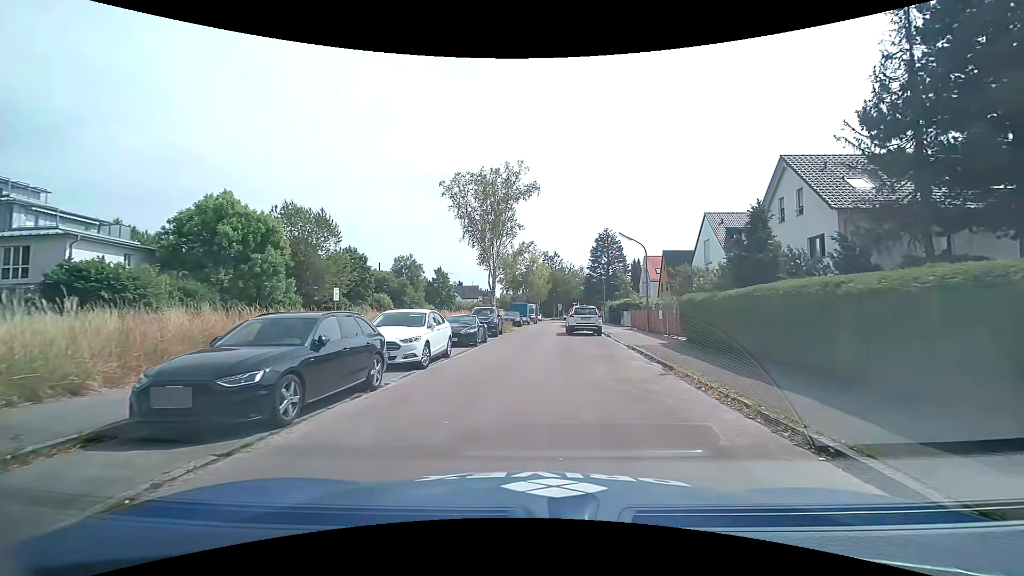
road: residential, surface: asphalt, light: Day
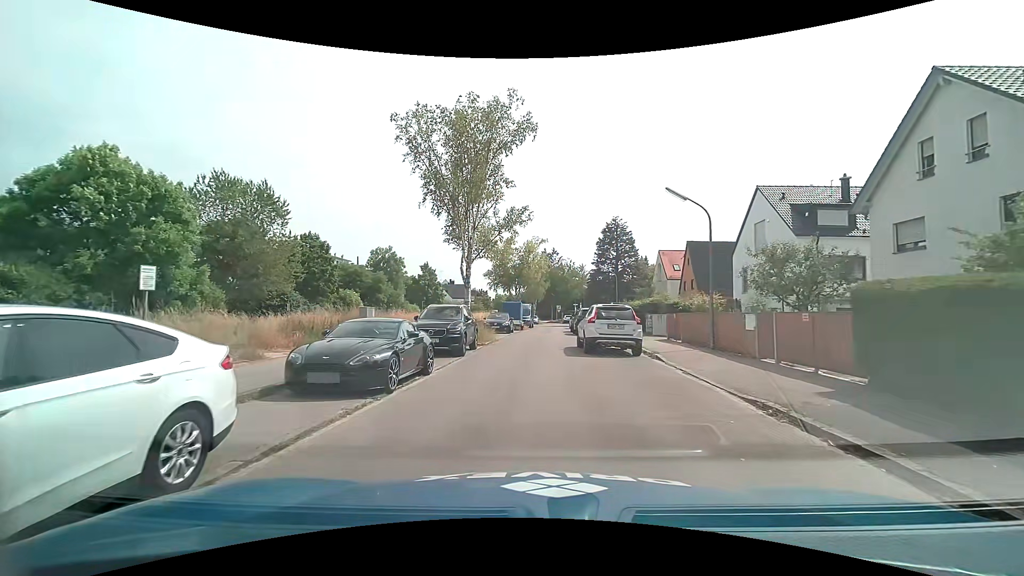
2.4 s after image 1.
(+0.3, +11.5) m; +1°
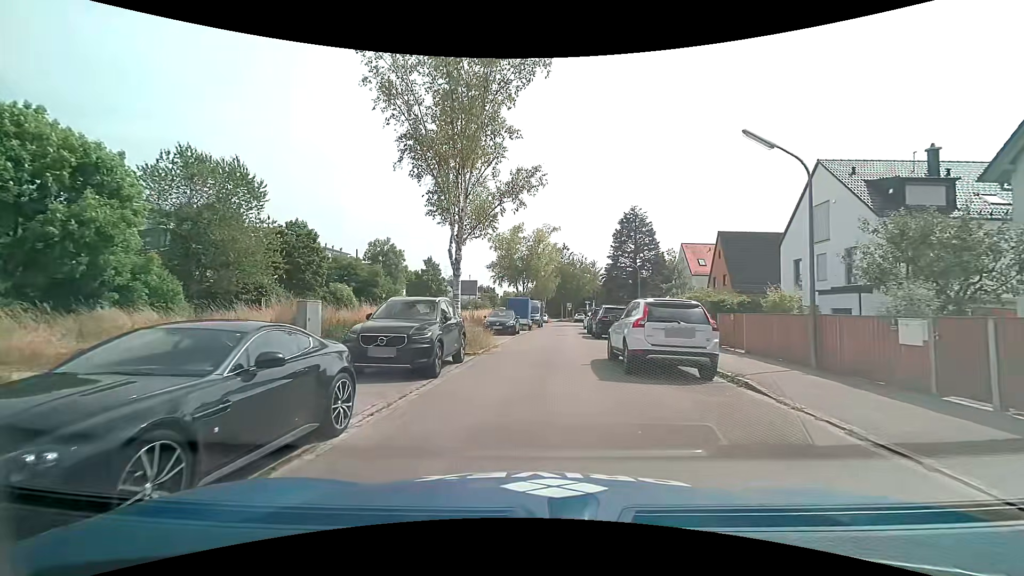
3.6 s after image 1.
(0.0, +5.8) m; -1°
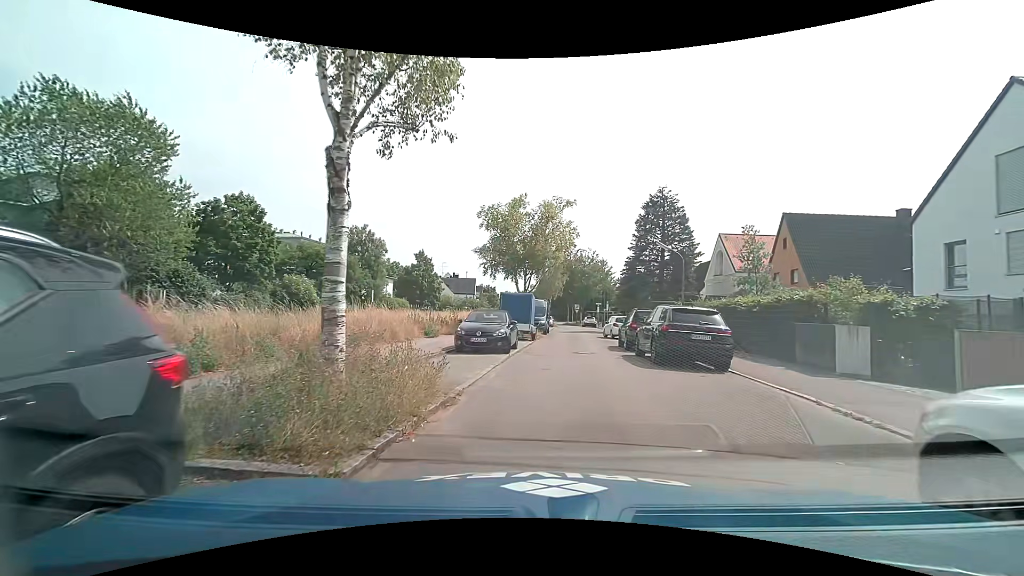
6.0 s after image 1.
(0.0, +11.0) m; -1°
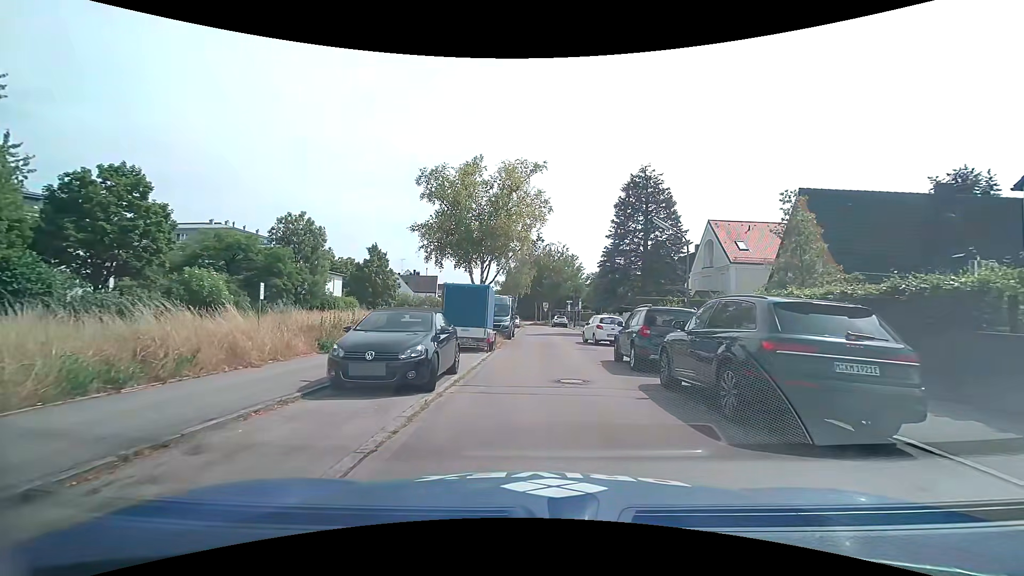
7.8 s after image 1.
(+0.4, +7.5) m; +6°
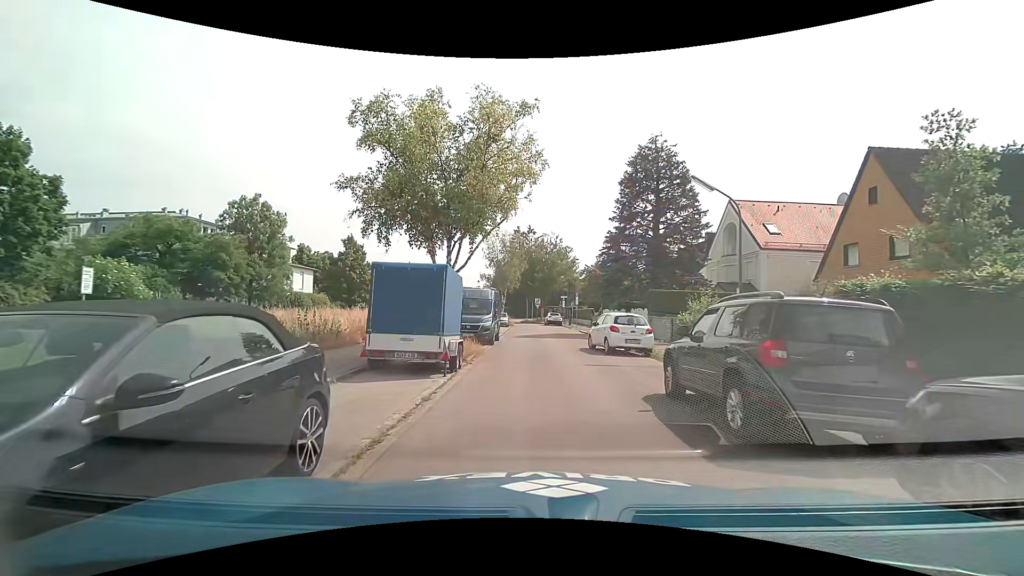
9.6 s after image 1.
(-0.1, +6.9) m; 0°
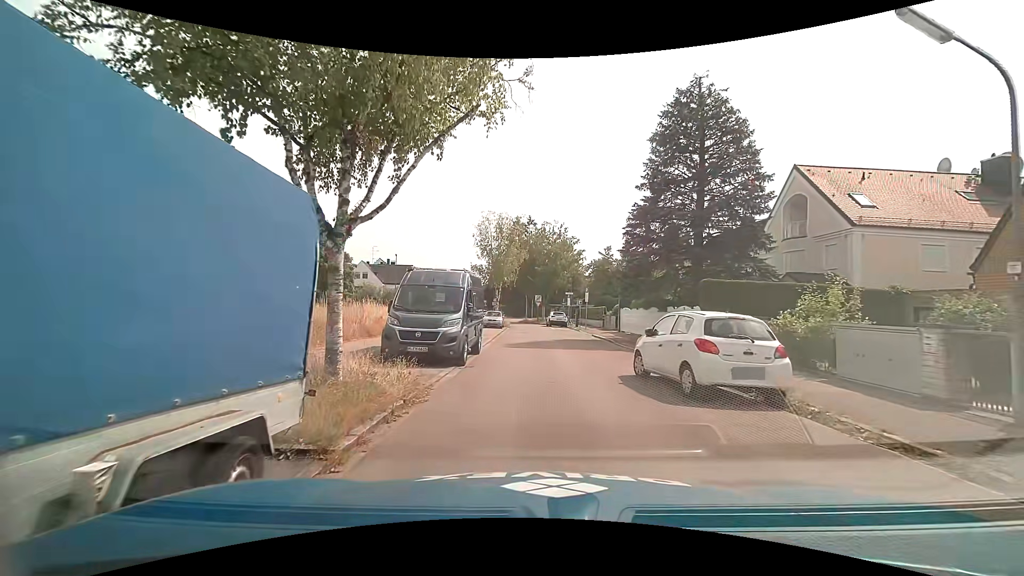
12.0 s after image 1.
(0.0, +9.3) m; 0°
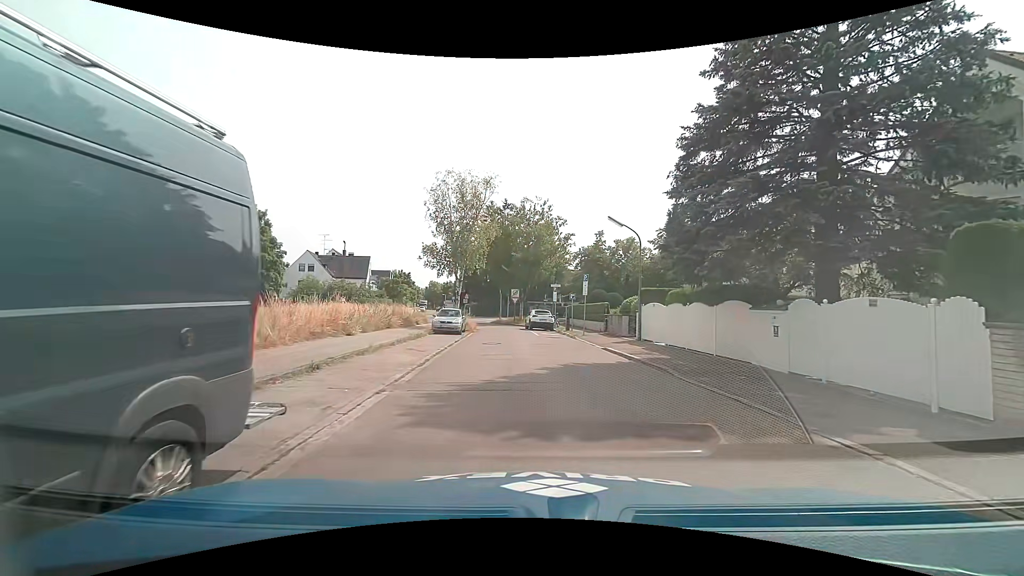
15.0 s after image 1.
(+0.2, +13.5) m; +3°
